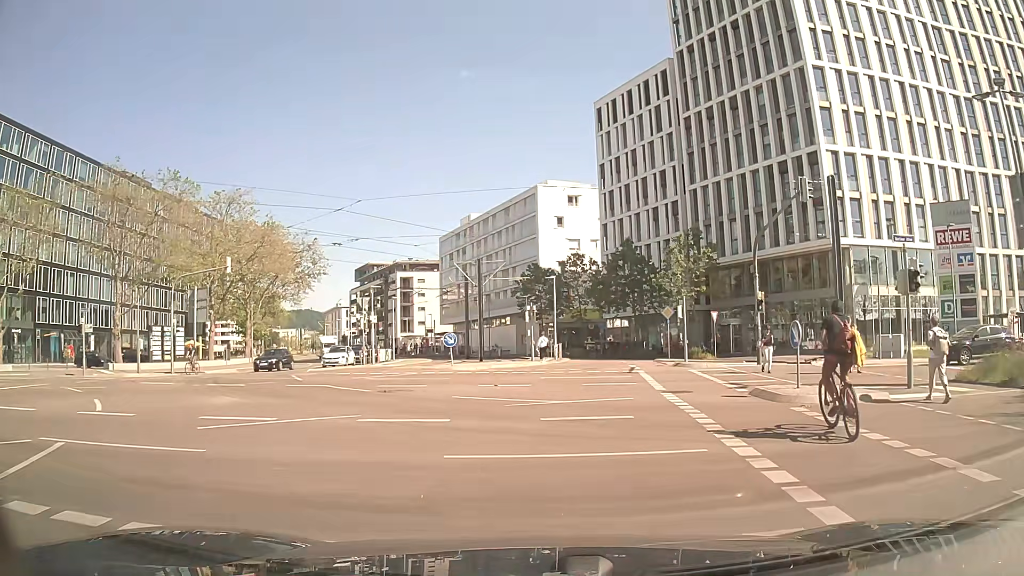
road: residential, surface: asphalt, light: Day
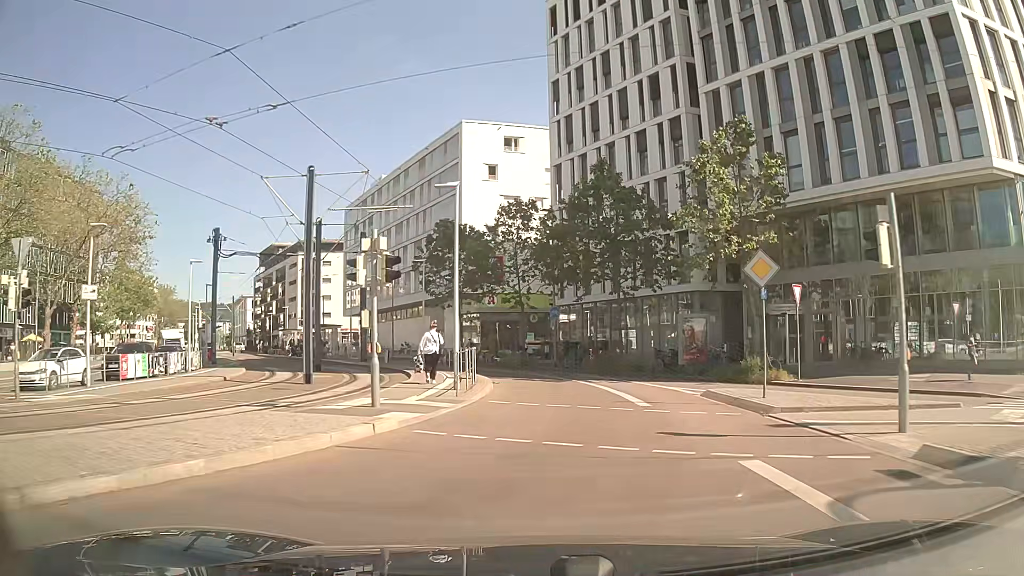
(+1.2, +25.8) m; +5°
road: secondary
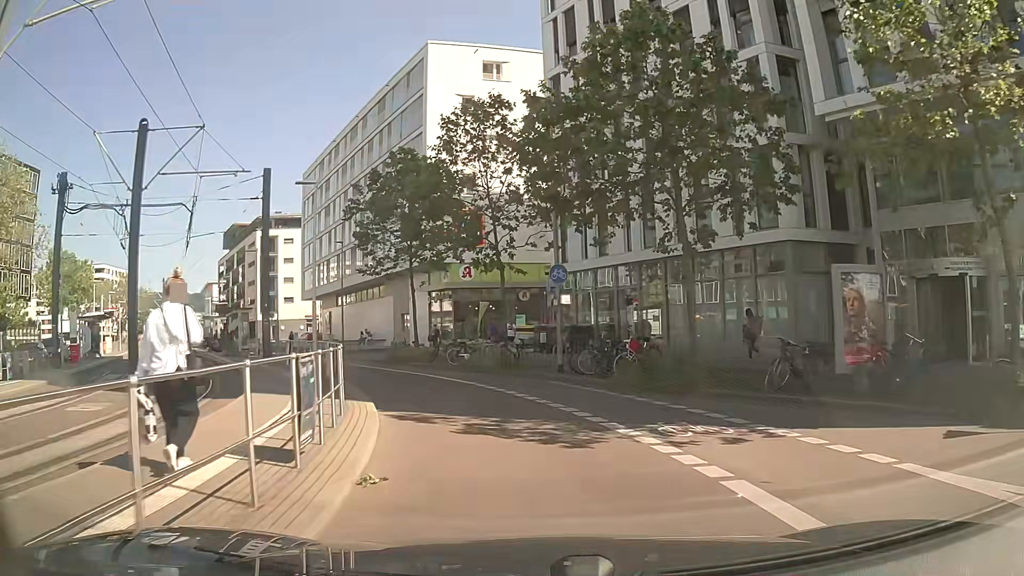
(-0.1, +15.3) m; -1°
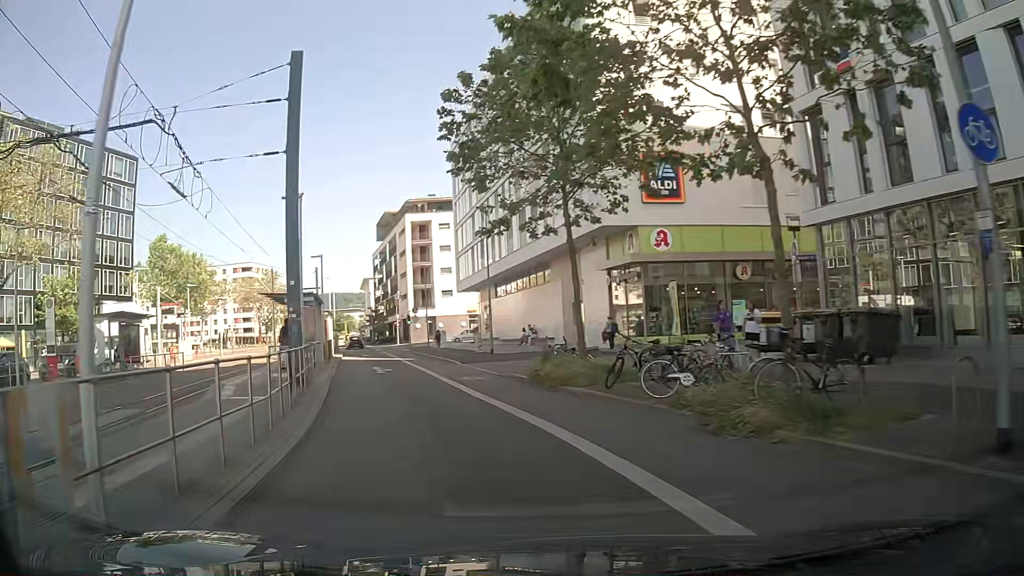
(-1.6, +14.0) m; -17°
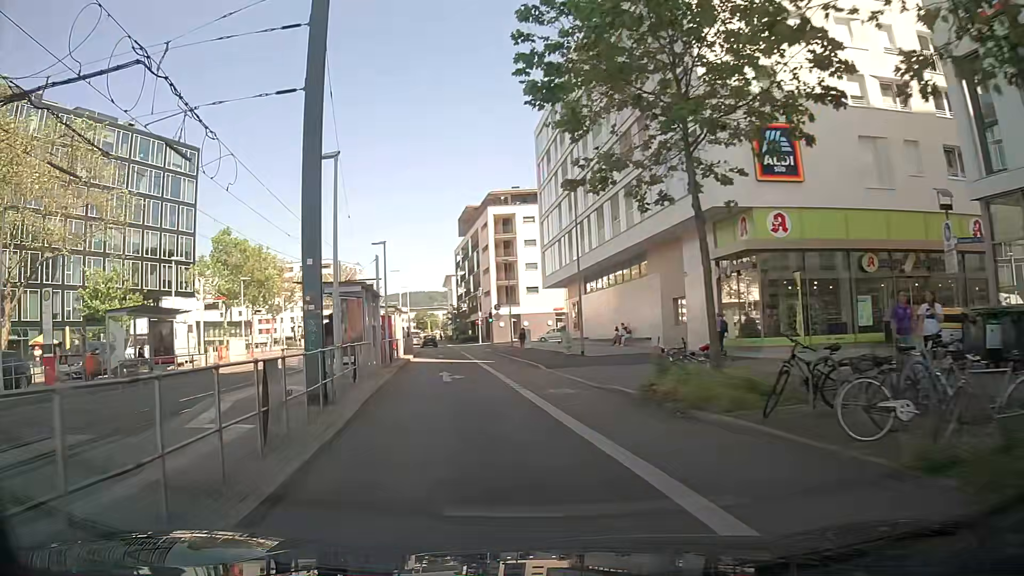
(-0.2, +4.7) m; -6°
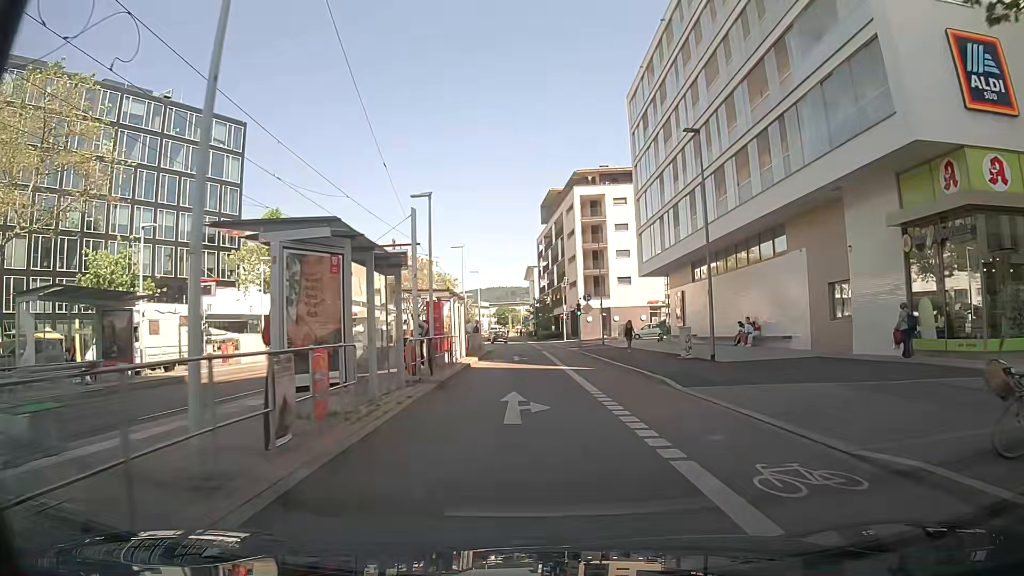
(-0.8, +9.7) m; -7°
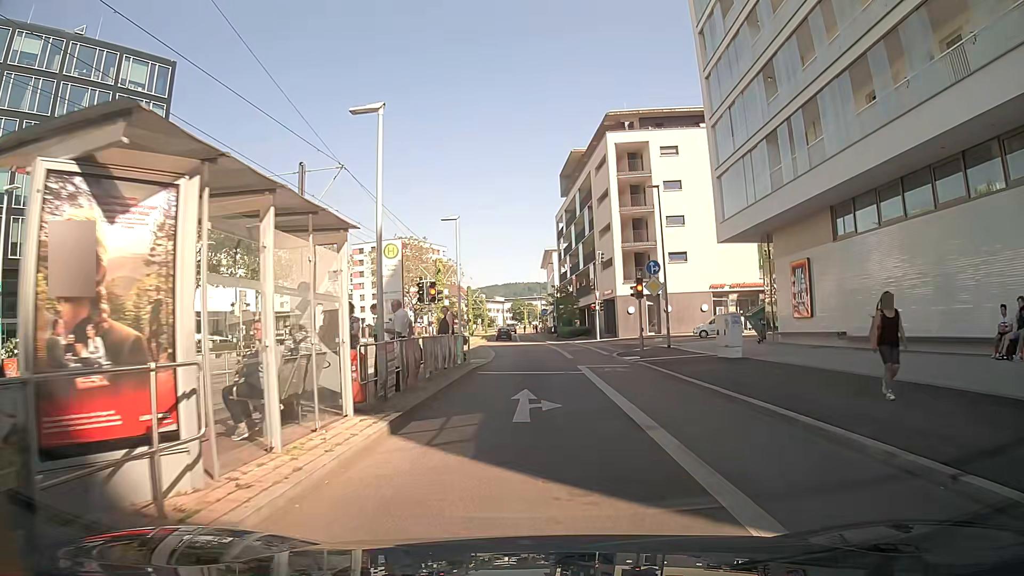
(-0.2, +20.1) m; +1°
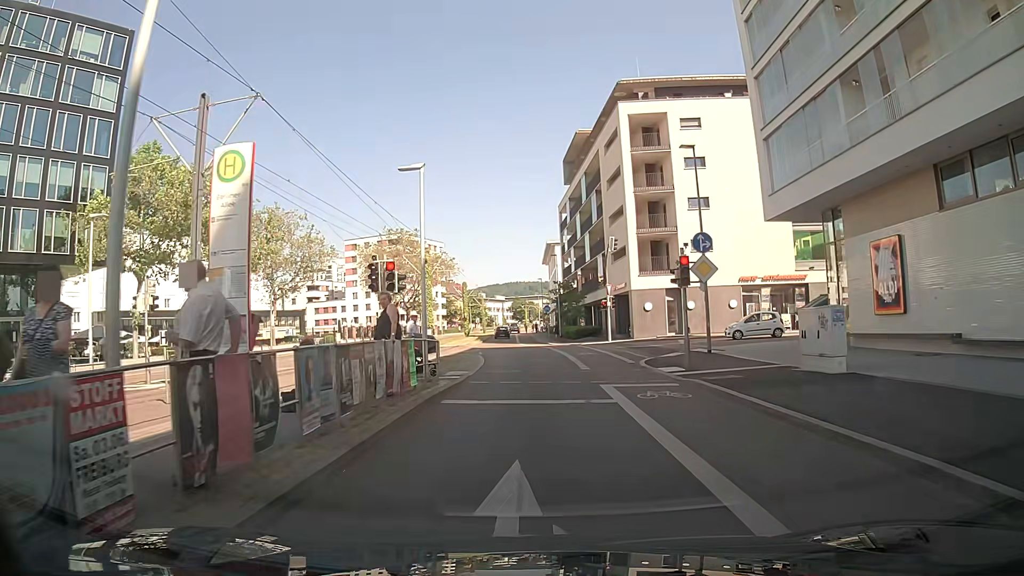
(-0.3, +7.5) m; -2°
(0, +10) (0, +20) (-1, +30) (-1, +40) (-2, +50) (-3, +60) (-3, +70) (-4, +80) (-4, +90) (-4, +100) m
